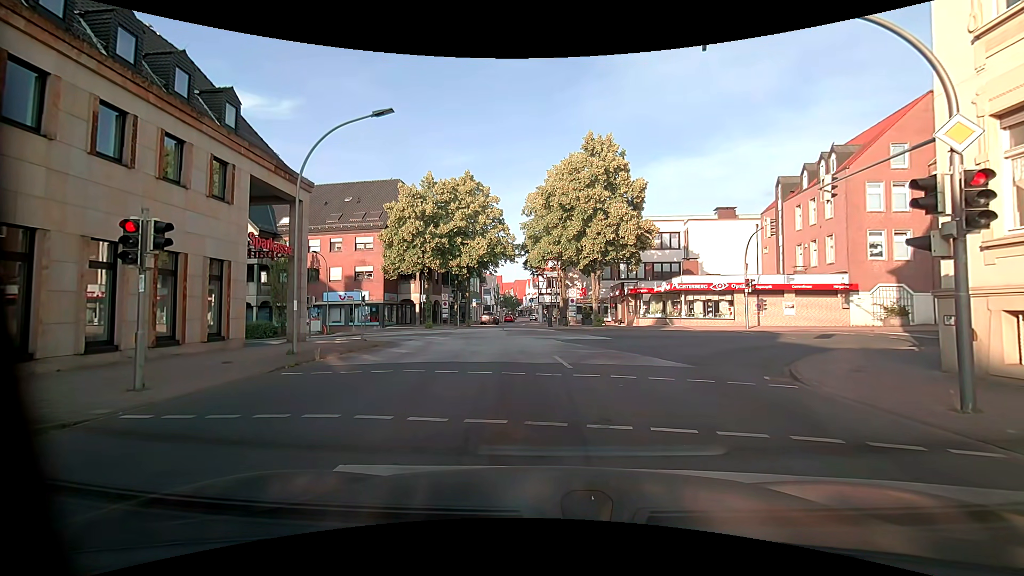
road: tertiary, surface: asphalt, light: Day
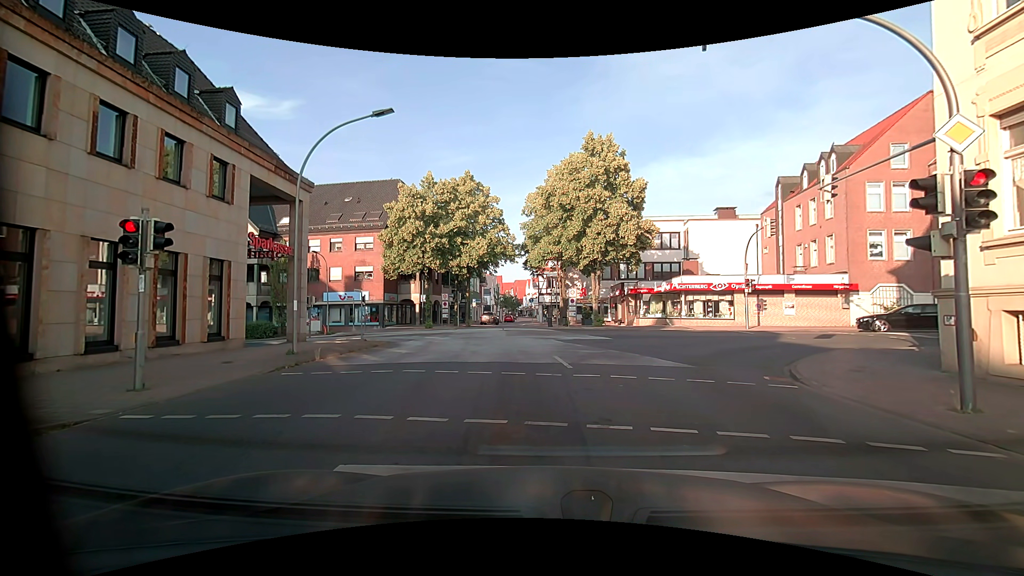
(0.0, 0.0) m; 0°
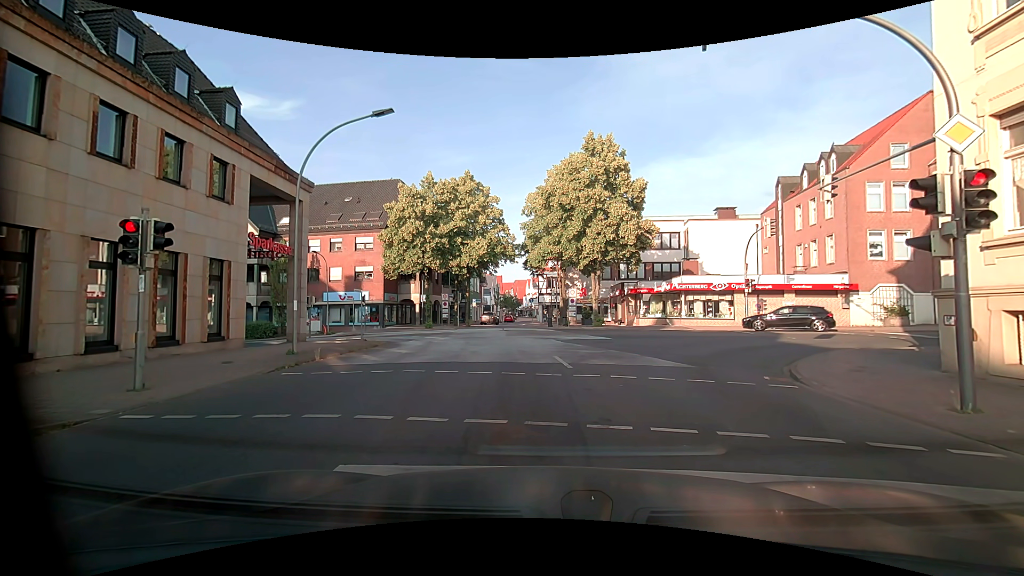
(0.0, 0.0) m; 0°
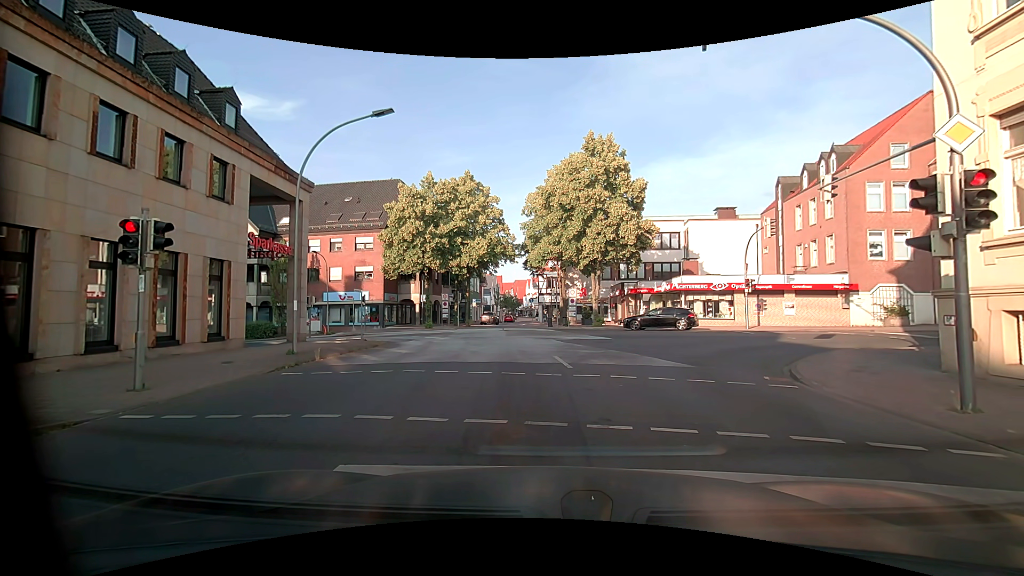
(0.0, 0.0) m; 0°
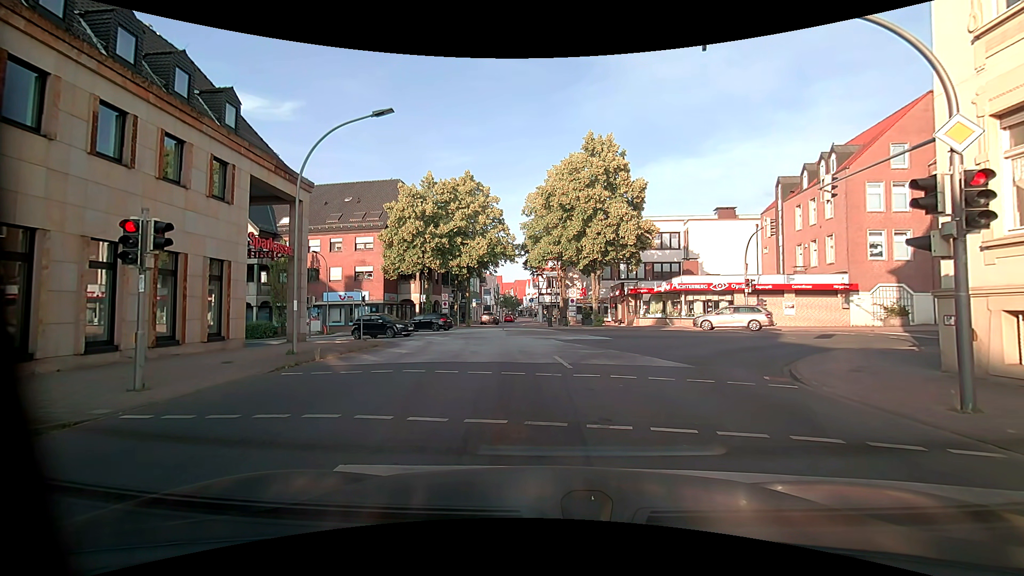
(0.0, 0.0) m; 0°
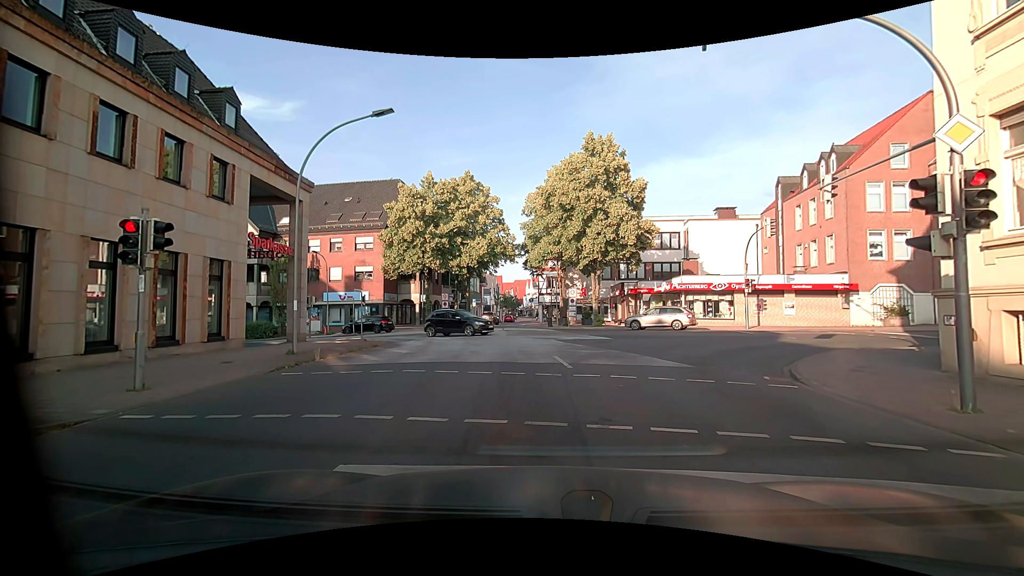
(0.0, 0.0) m; 0°
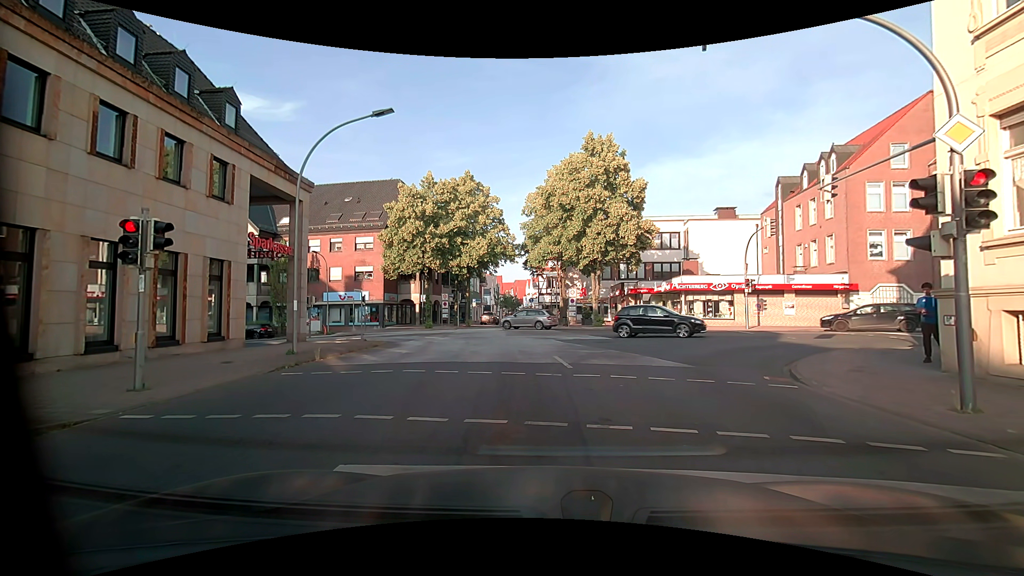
(0.0, 0.0) m; 0°
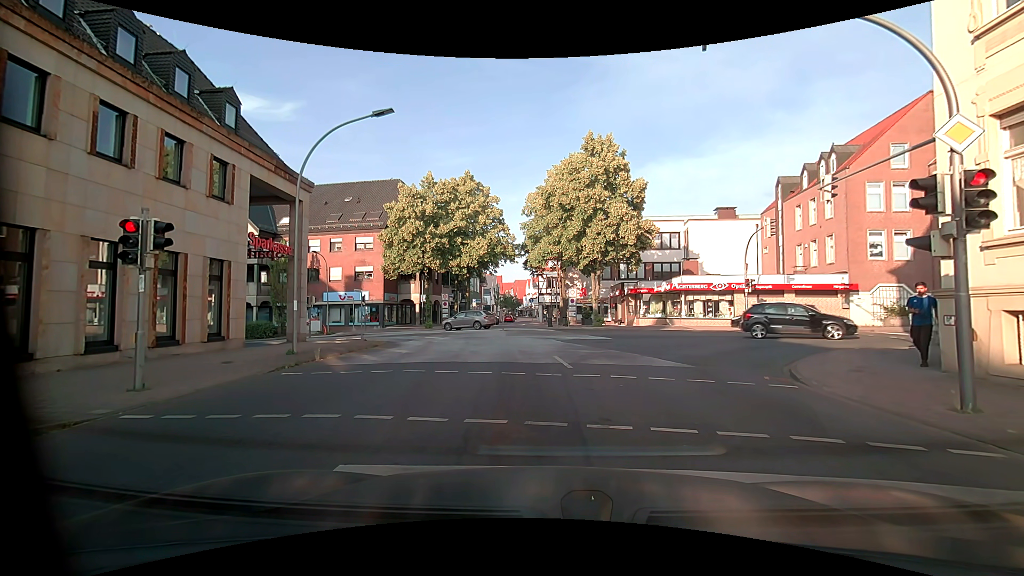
(0.0, 0.0) m; 0°
(0, +10) (-1, +20) (-3, +30) (-7, +39) (-15, +43) (-25, +45) (-35, +47) (-45, +48) (-55, +49) (-65, +49) m
